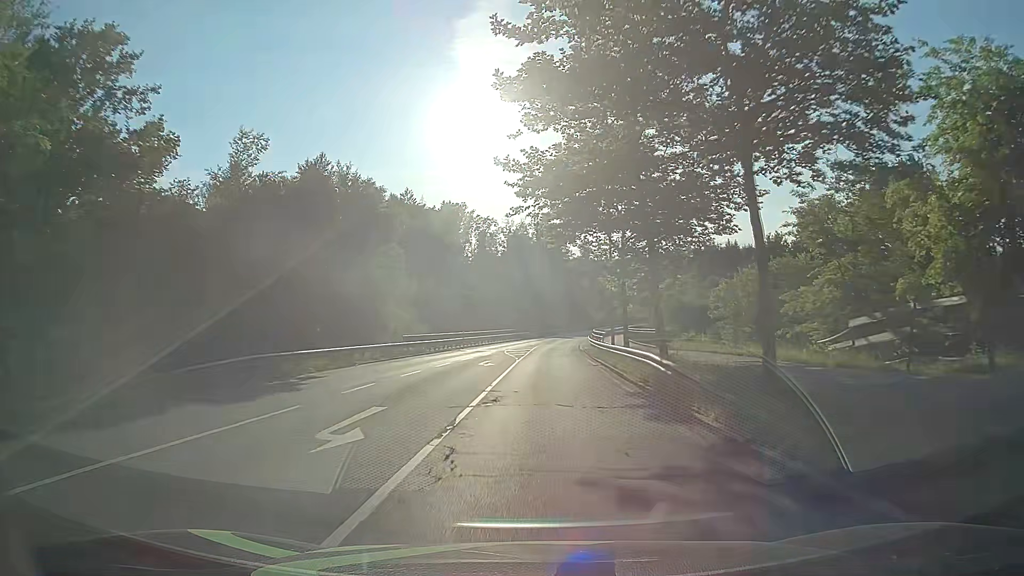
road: secondary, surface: asphalt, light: Day
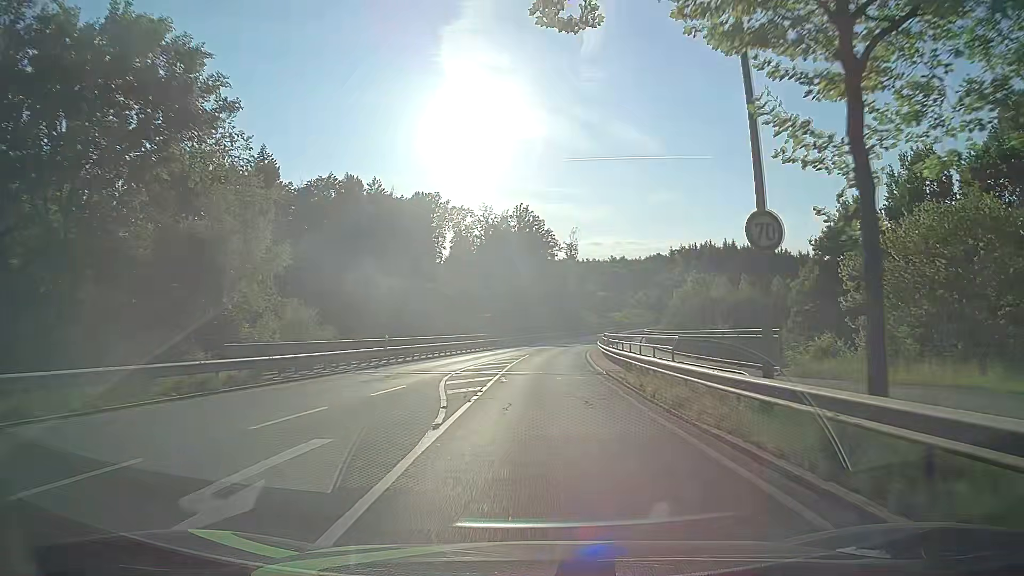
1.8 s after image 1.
(+0.2, +23.9) m; +1°
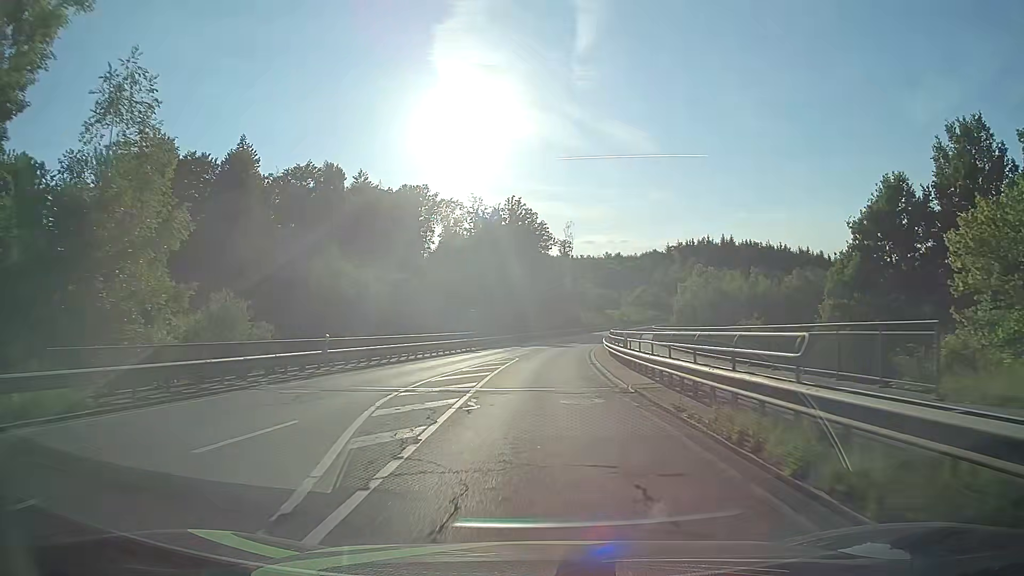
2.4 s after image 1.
(+0.1, +8.3) m; +1°
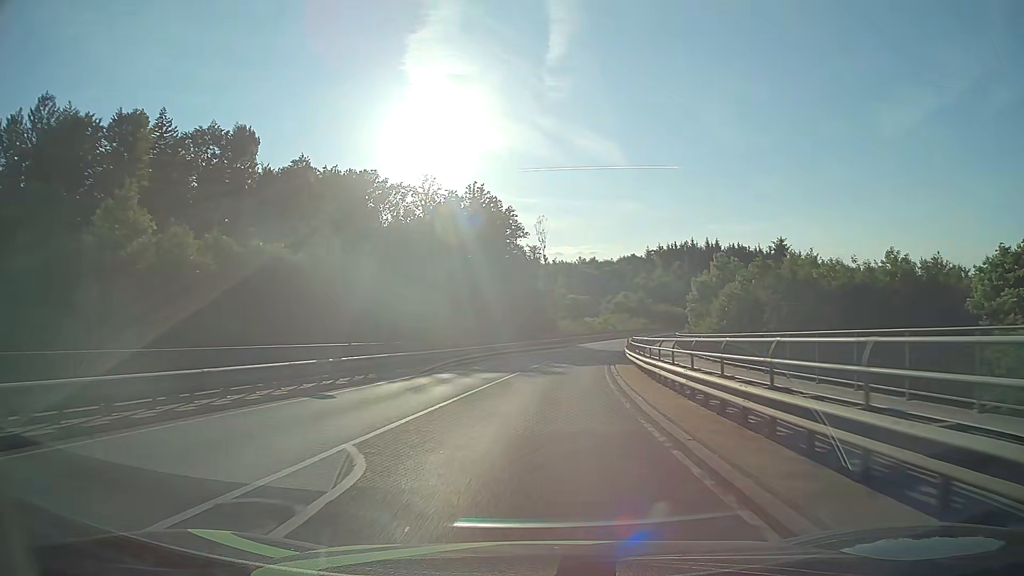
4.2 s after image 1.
(+0.4, +26.6) m; +3°
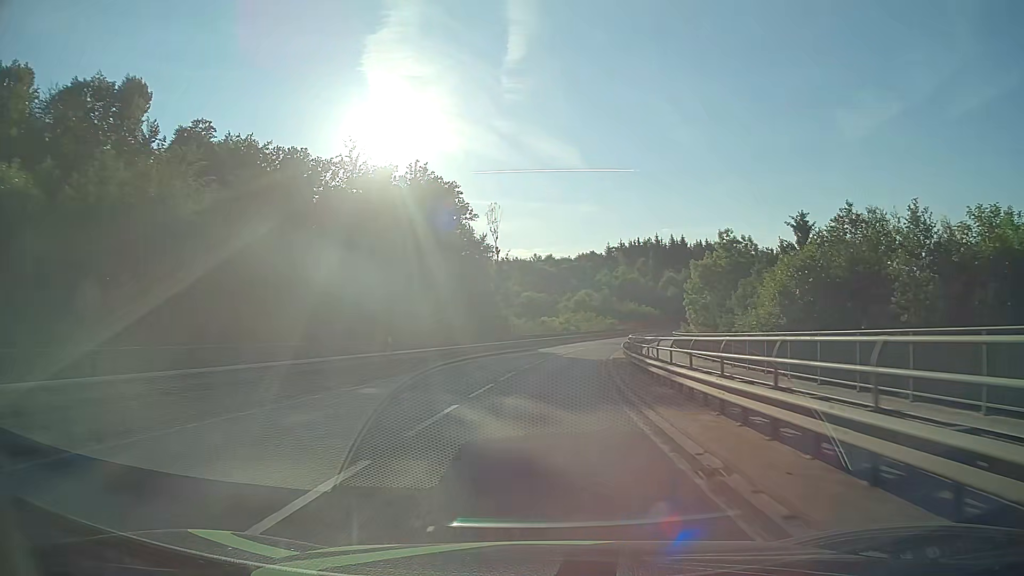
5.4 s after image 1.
(+0.6, +19.3) m; +4°
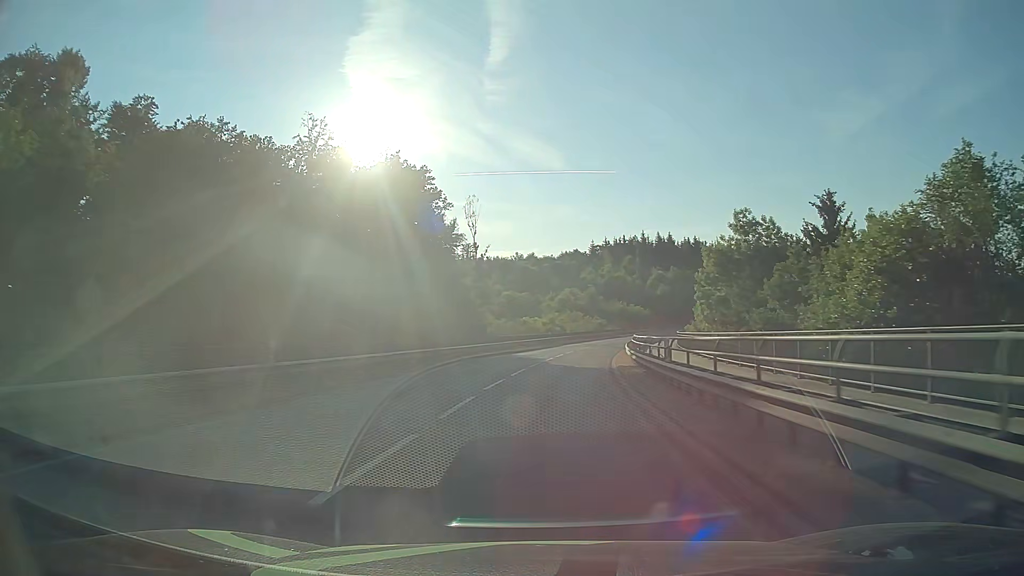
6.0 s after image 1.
(+0.1, +10.0) m; +1°
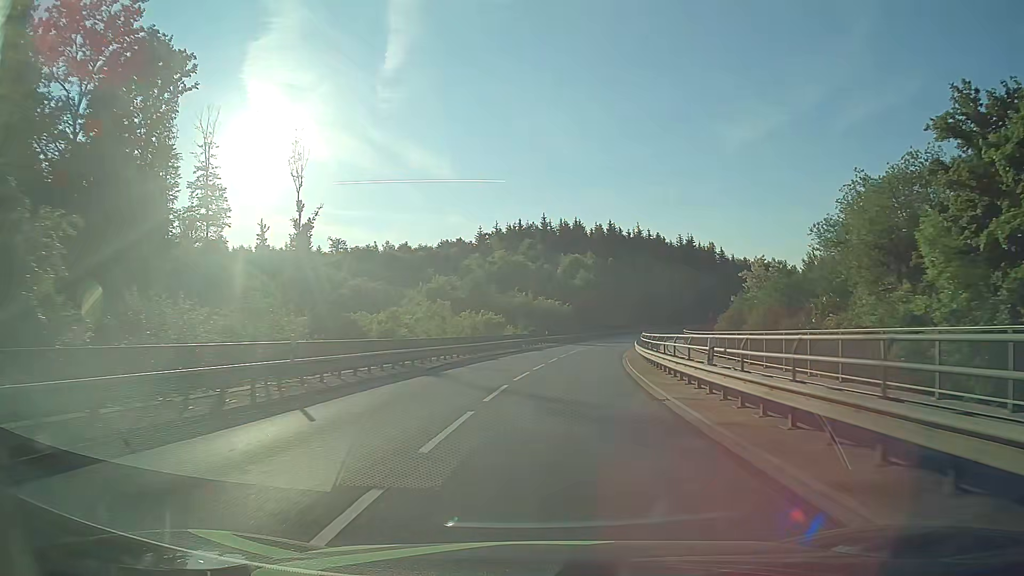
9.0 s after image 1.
(+4.1, +51.4) m; +10°
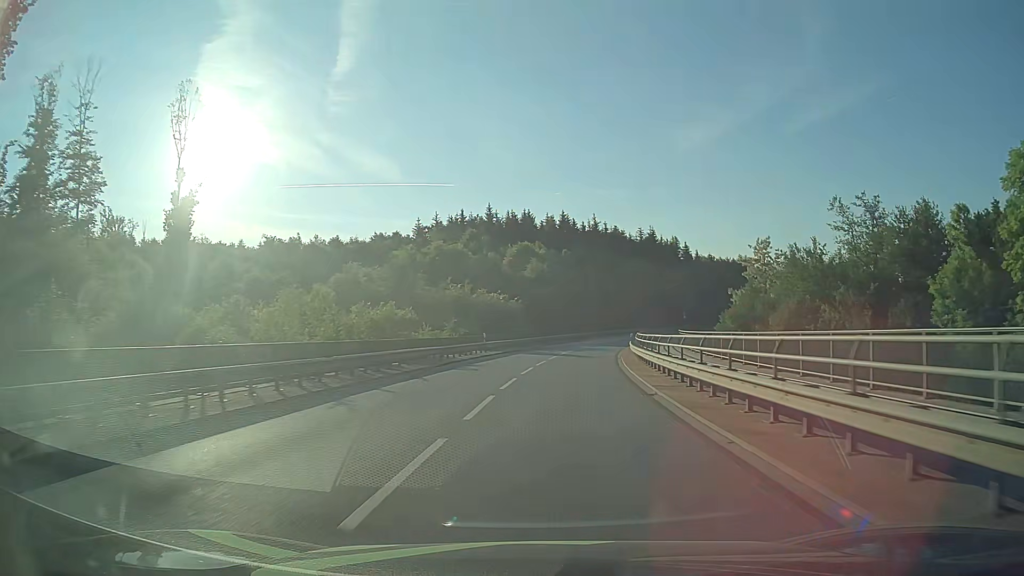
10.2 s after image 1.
(+0.8, +20.9) m; +5°
(0, +10) (+1, +20) (+2, +30) (+3, +40) (+4, +50) (+6, +60) (+8, +69) (+10, +79) (+13, +89) (+16, +98) m
